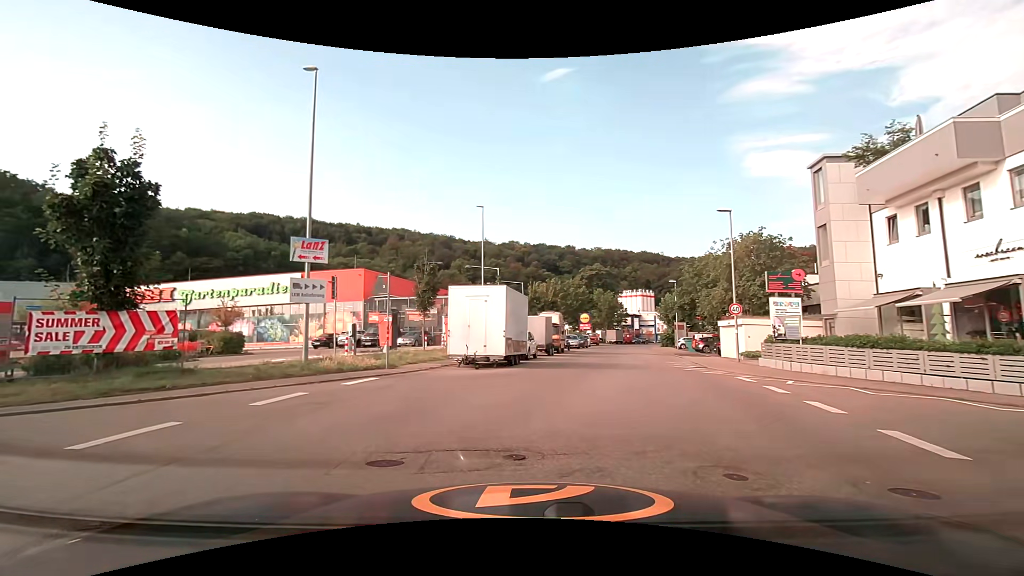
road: unclassified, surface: asphalt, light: Day
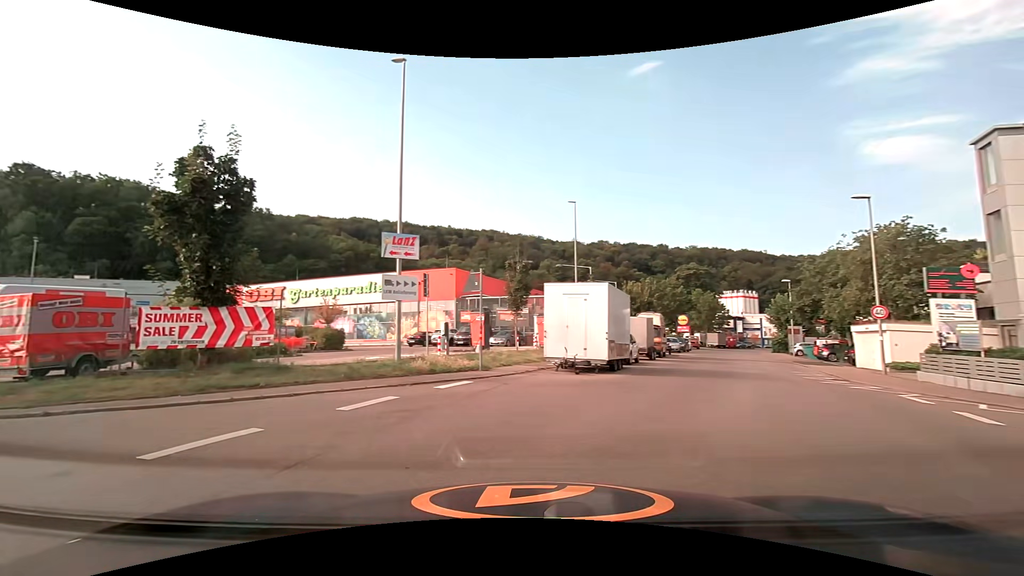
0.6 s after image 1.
(-0.1, +1.5) m; -10°
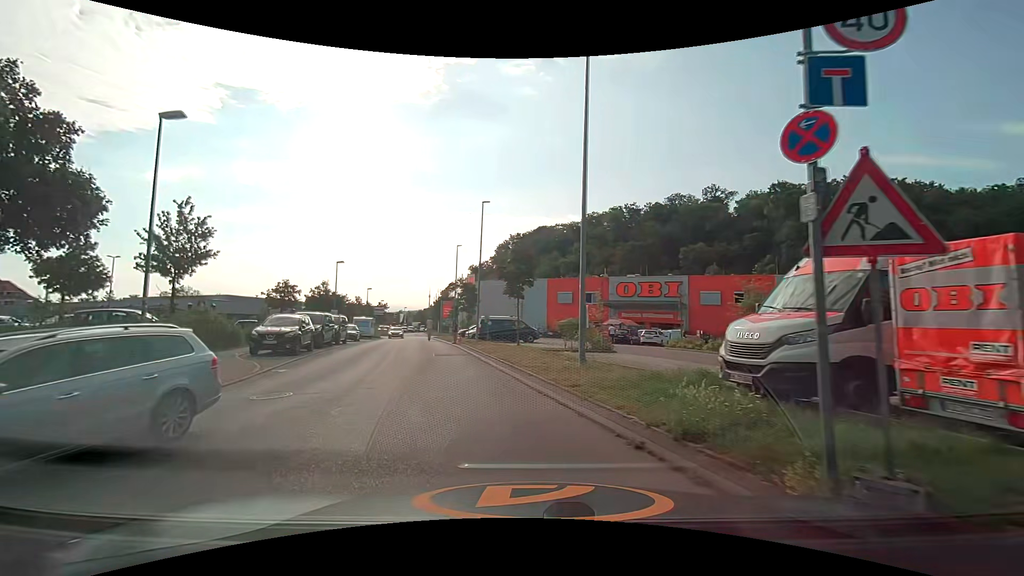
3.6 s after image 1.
(-6.4, +6.9) m; -75°
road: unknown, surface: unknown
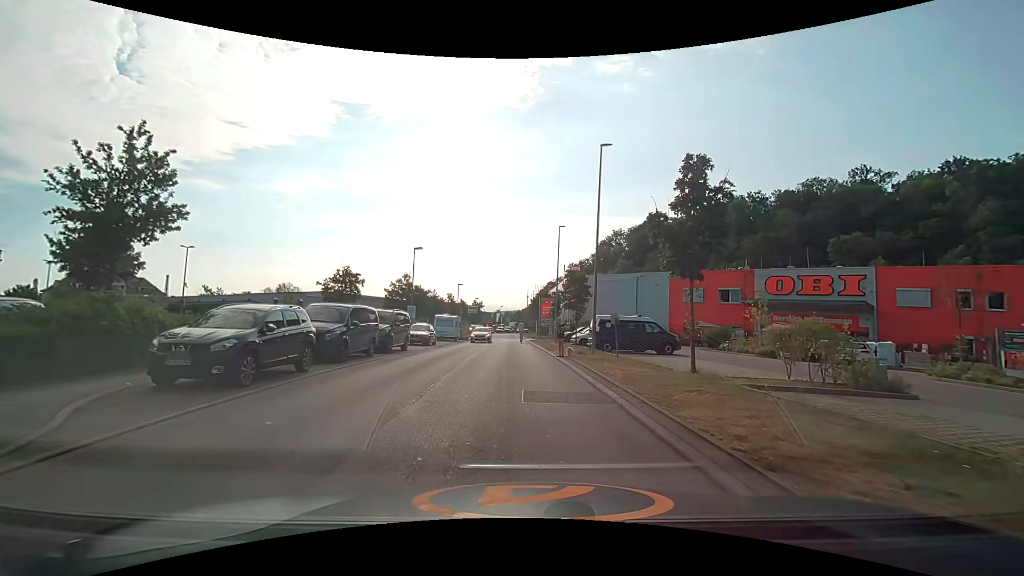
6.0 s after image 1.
(-1.7, +11.6) m; -11°
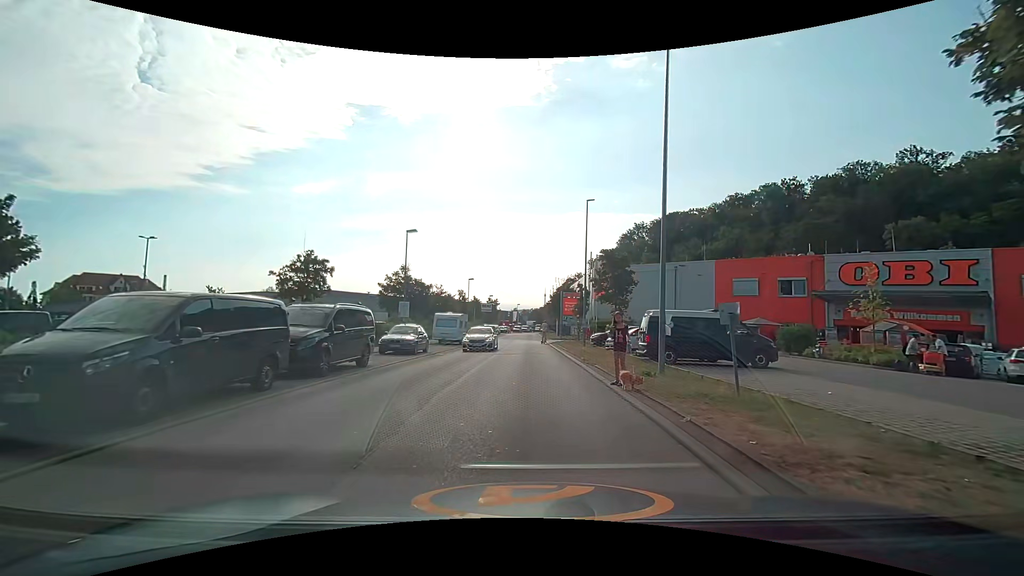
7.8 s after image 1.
(-0.3, +8.7) m; -3°
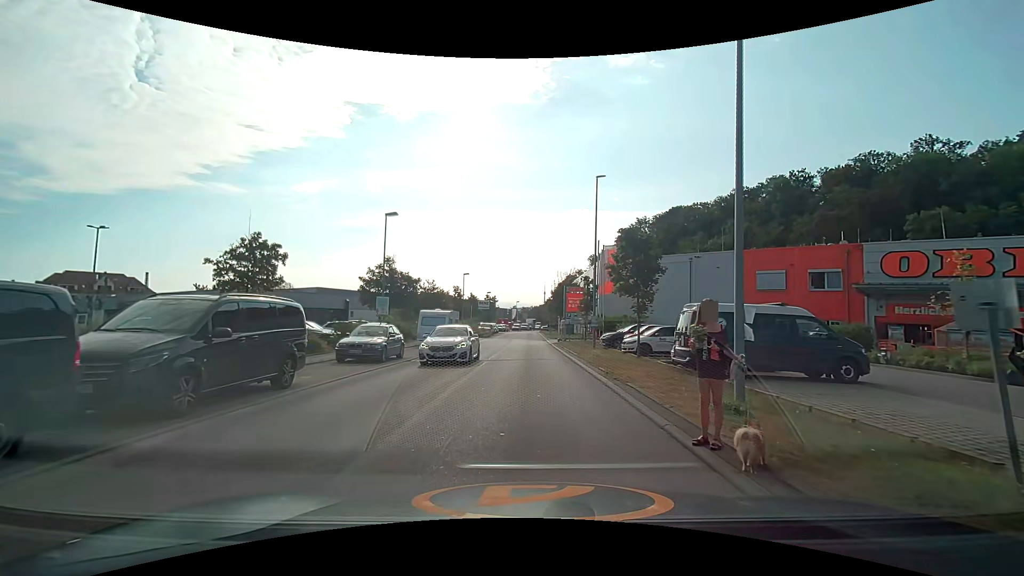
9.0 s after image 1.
(0.0, +5.2) m; 0°
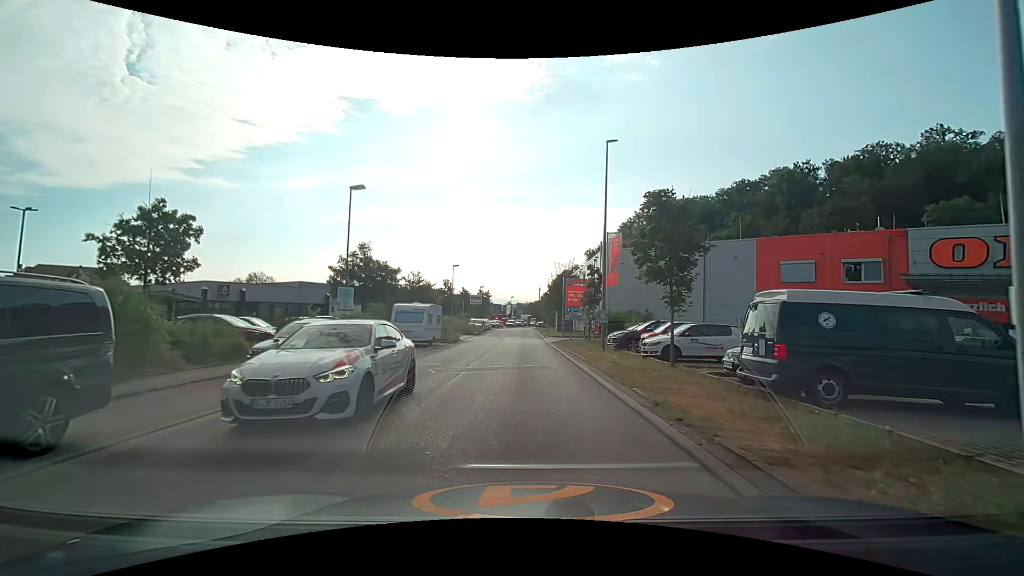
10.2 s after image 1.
(0.0, +5.3) m; +1°
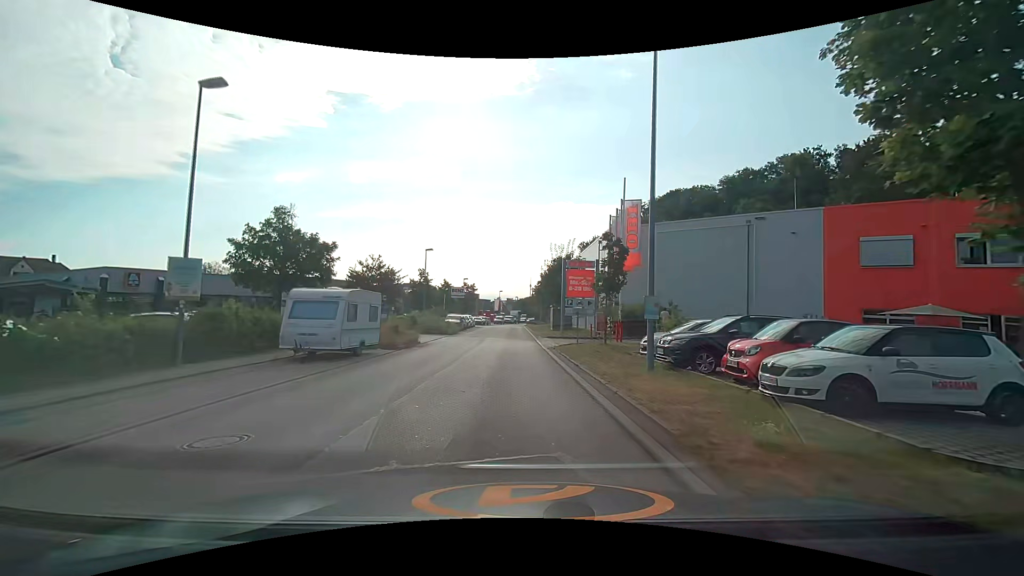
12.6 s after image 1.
(+0.2, +10.9) m; +1°
